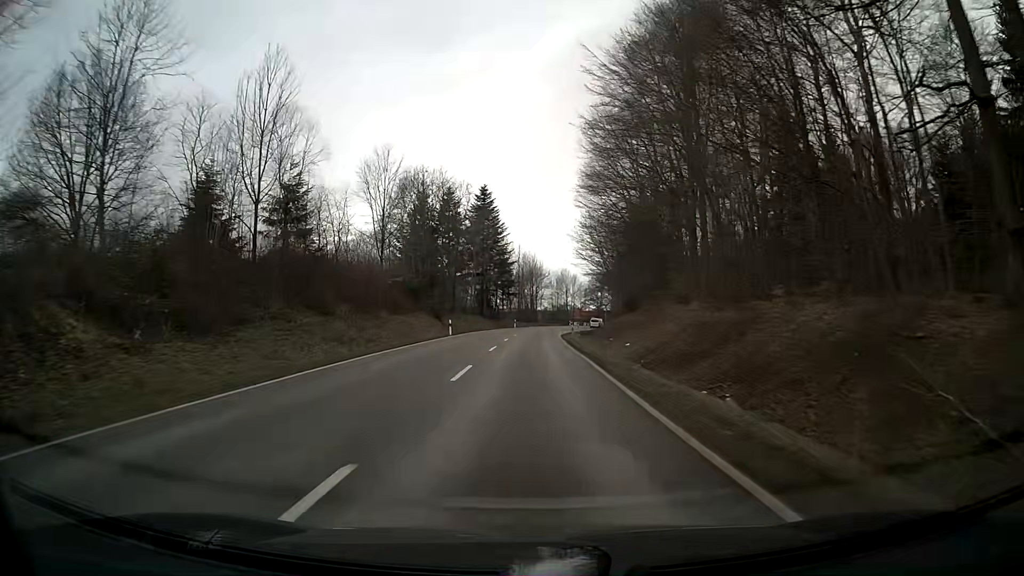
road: secondary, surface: asphalt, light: Day
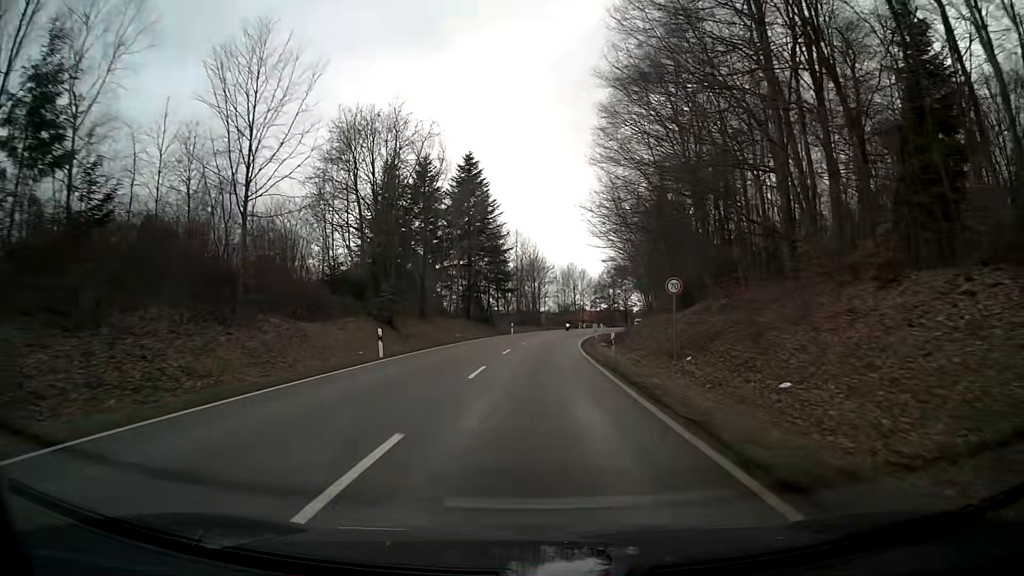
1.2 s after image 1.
(-0.1, +21.7) m; 0°
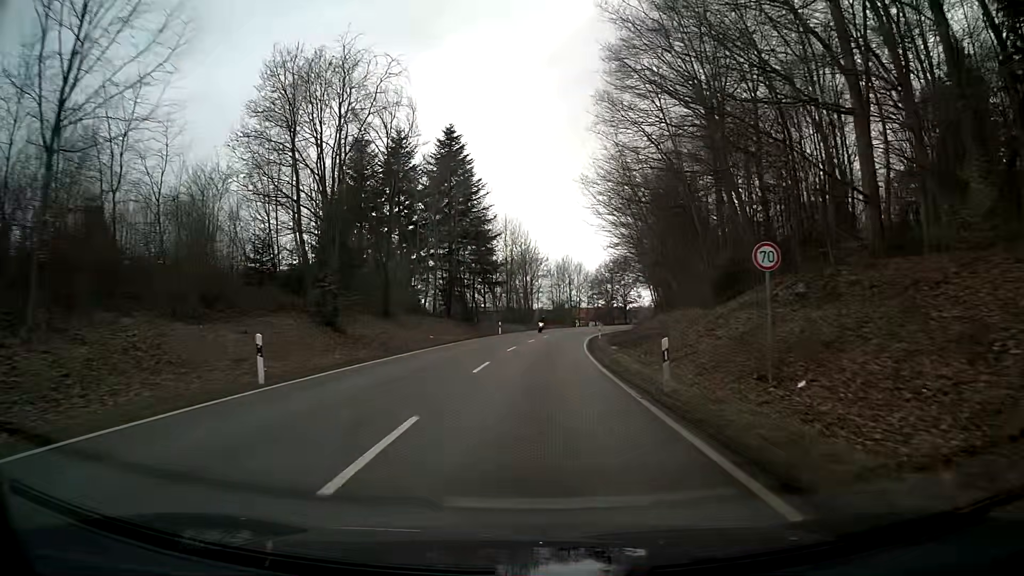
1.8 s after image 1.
(0.0, +10.6) m; 0°
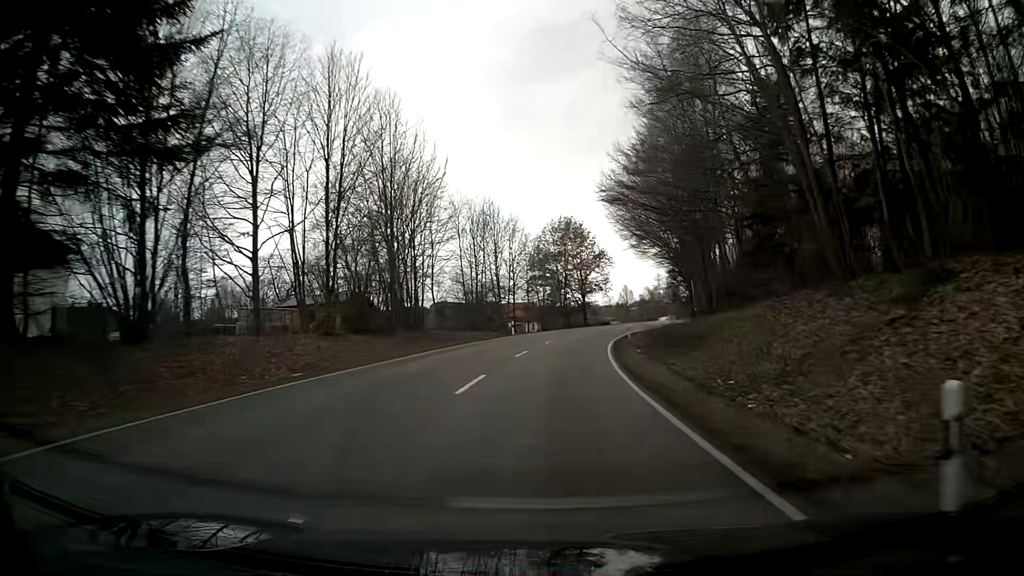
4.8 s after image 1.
(+2.8, +51.9) m; +7°
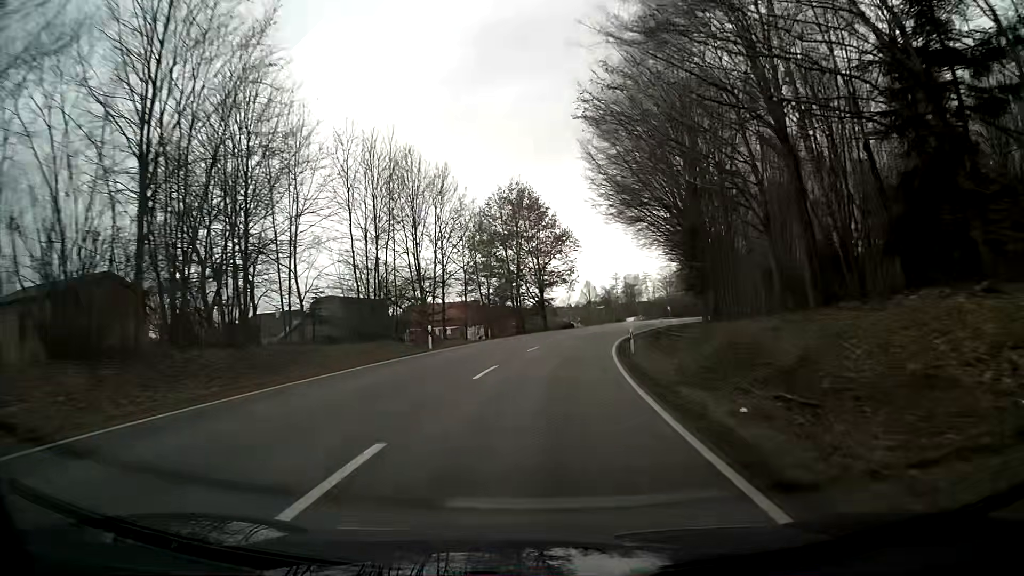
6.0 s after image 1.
(+0.8, +20.8) m; +5°
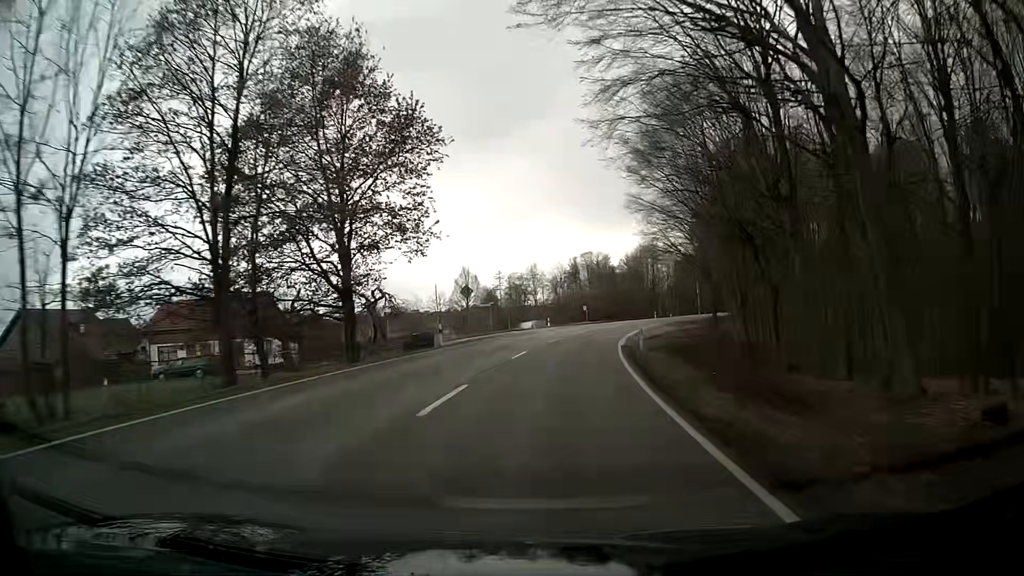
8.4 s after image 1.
(+3.3, +40.8) m; +10°
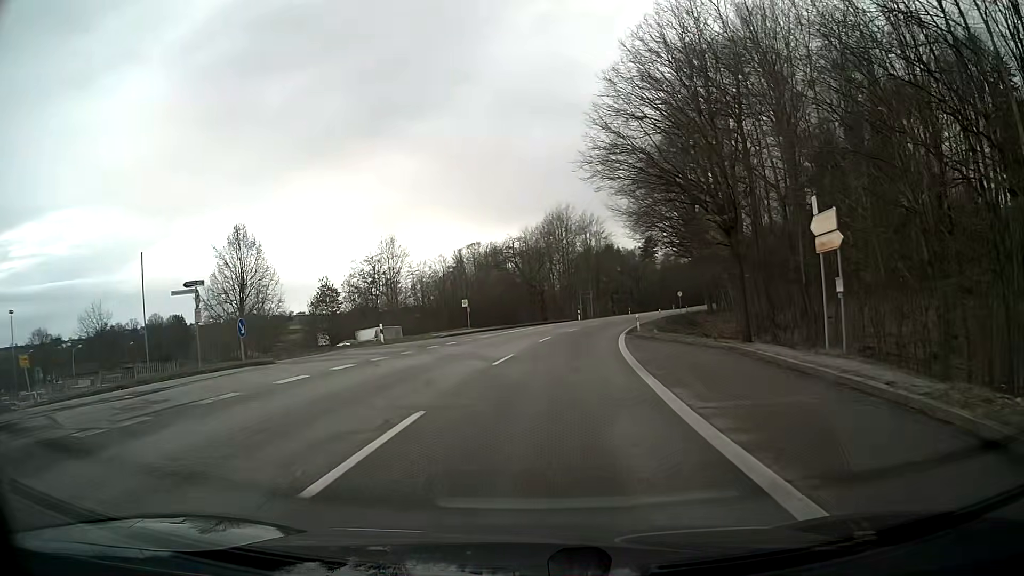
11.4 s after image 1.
(+2.9, +38.6) m; +9°
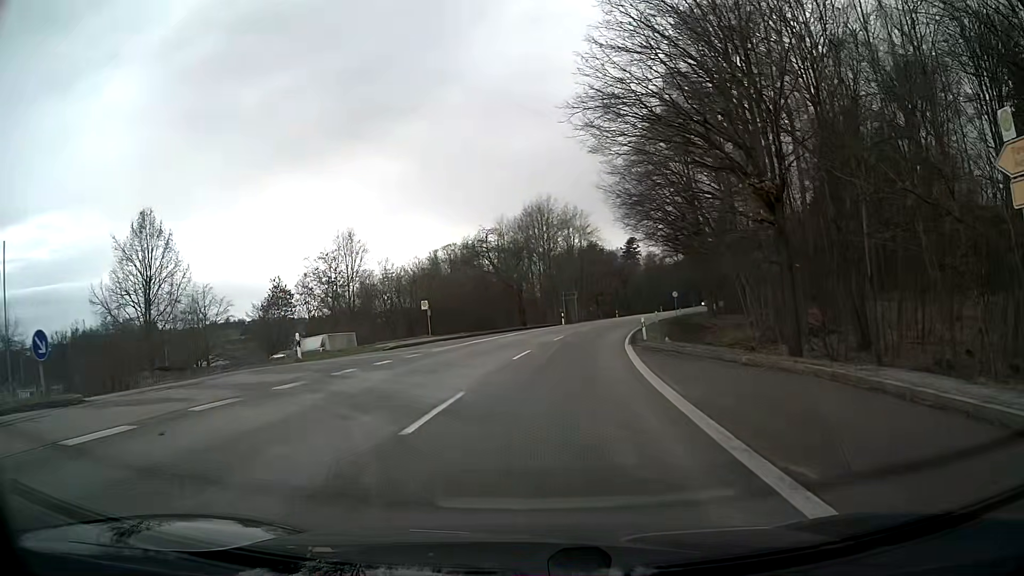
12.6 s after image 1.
(+0.2, +8.8) m; +3°
(-1, +10) (-9, +15) (-19, +13) (-28, +11) (-38, +8) (-48, +5) (-57, +3) (-67, 0) (-76, -3) (-86, -6) m
